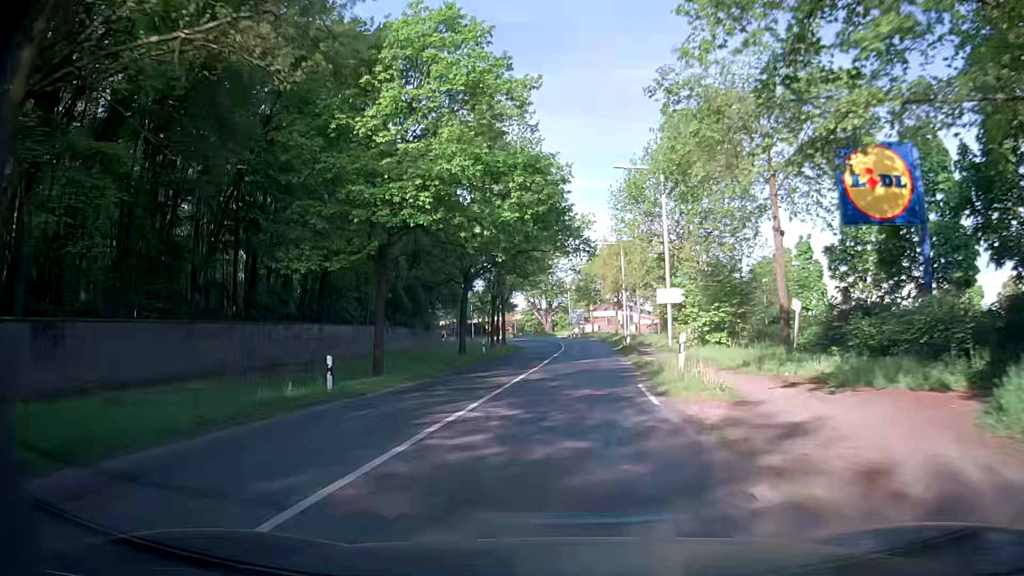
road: secondary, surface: asphalt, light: Day
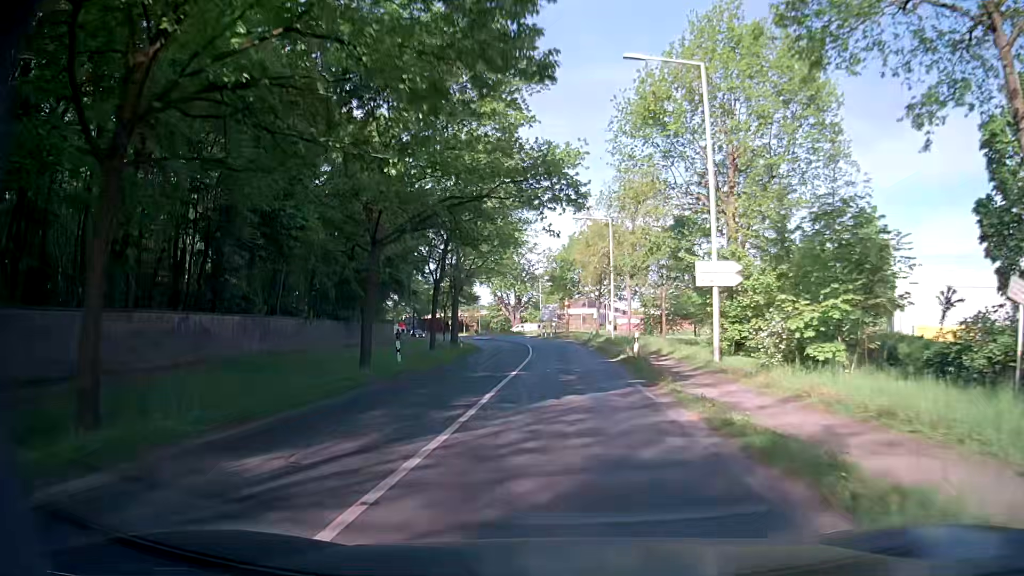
(-0.1, +15.2) m; +1°
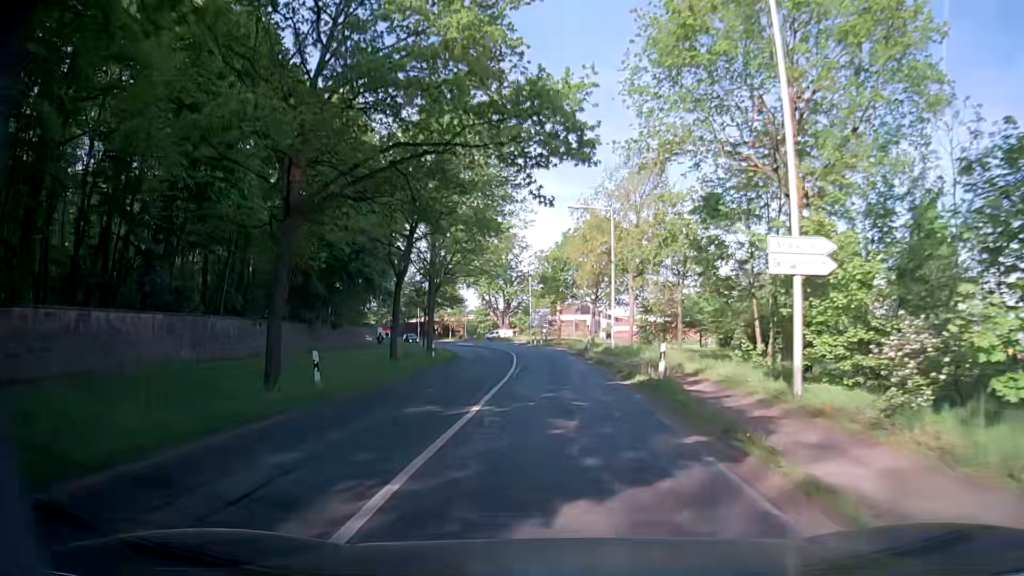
(0.0, +7.6) m; 0°
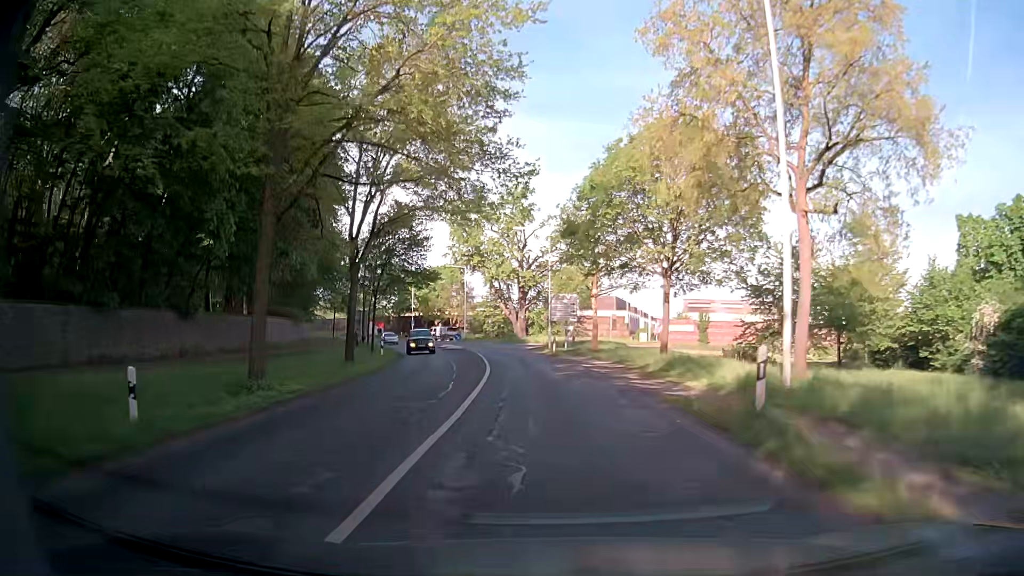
(0.0, +30.4) m; -2°
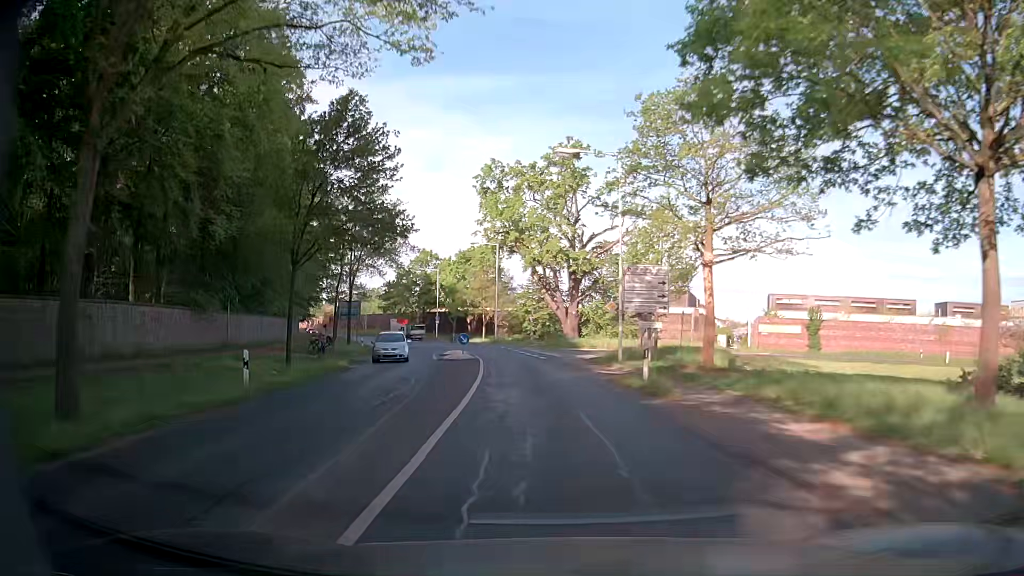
(-0.9, +22.8) m; -4°
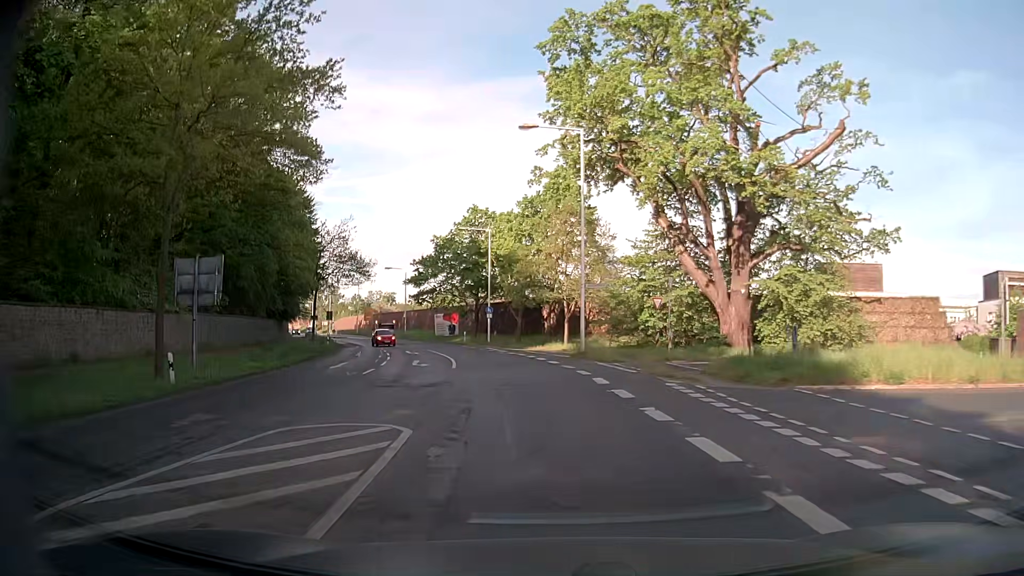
(-2.5, +38.0) m; -8°
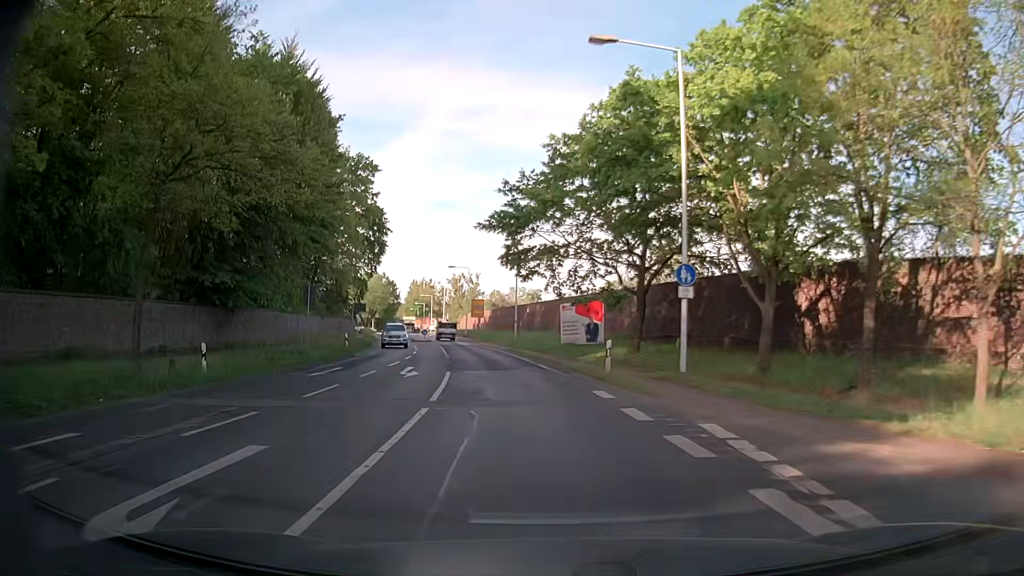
(-4.6, +37.7) m; -13°
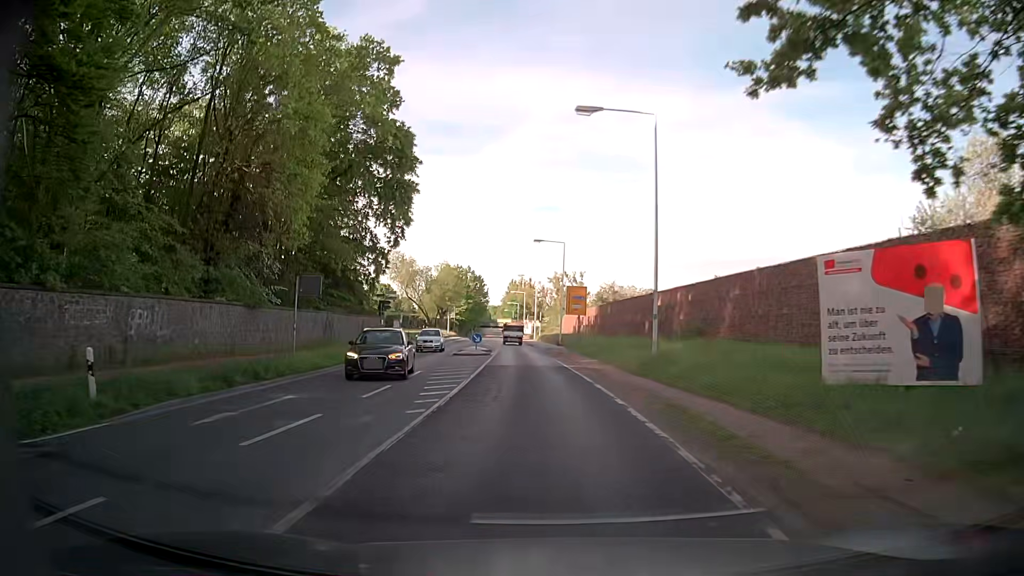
(-2.9, +30.3) m; -8°
(0, +10) (-1, +20) (-1, +30) (-2, +40) (-3, +50) (-4, +60) (-5, +70) (-6, +80) (-7, +90) (-8, +100) m
